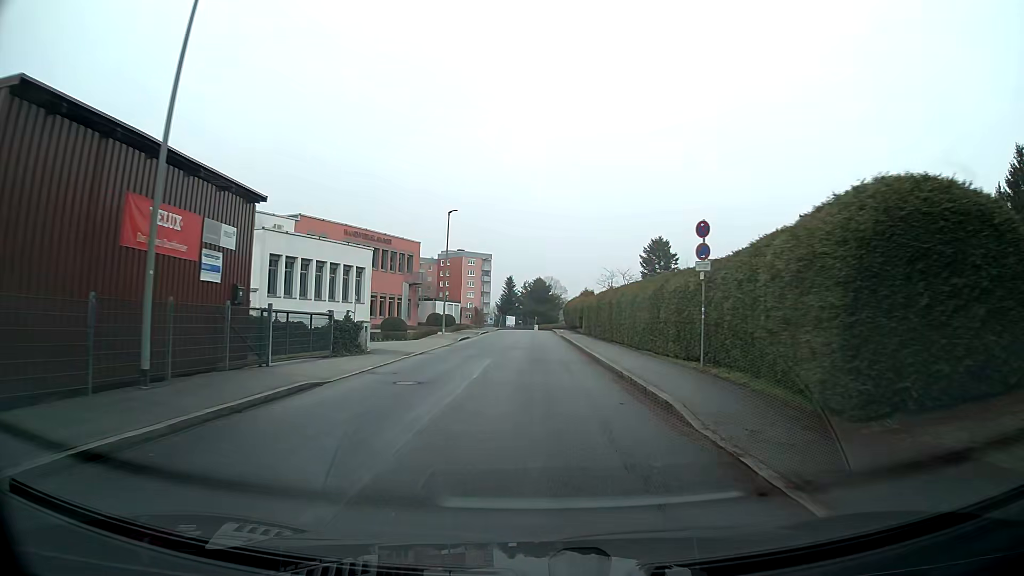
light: Day
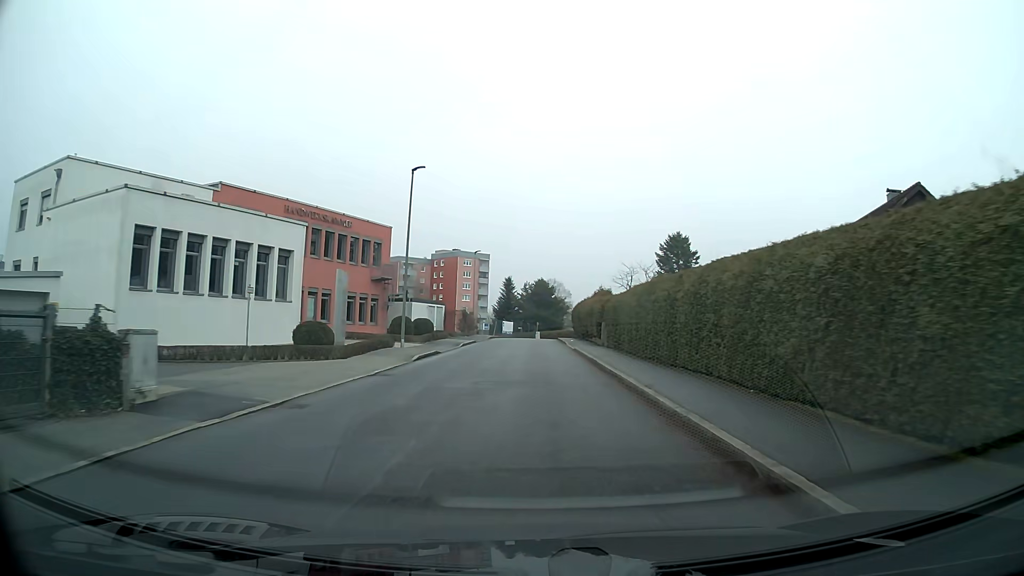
(0.0, +14.4) m; 0°
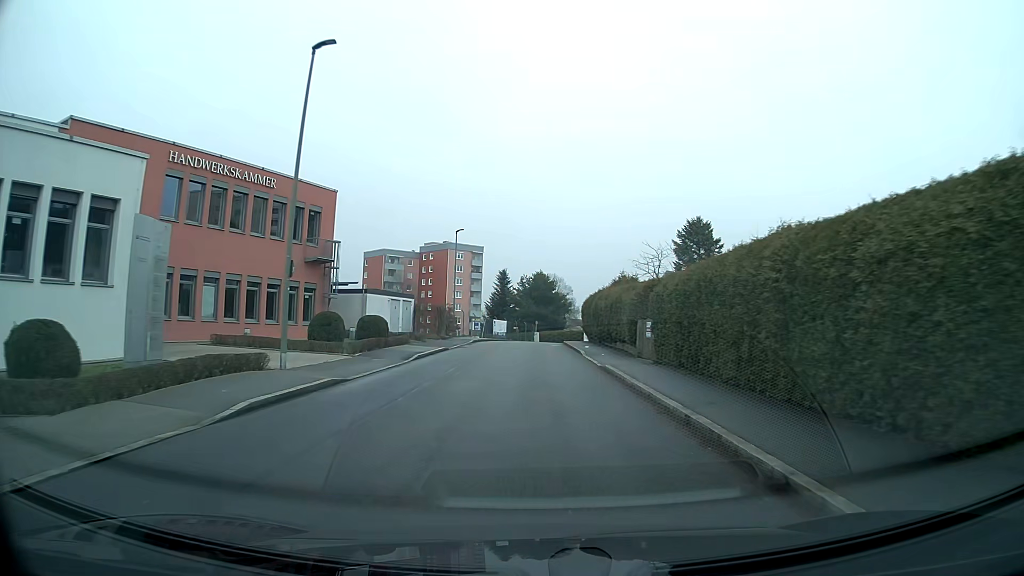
(0.0, +14.6) m; 0°
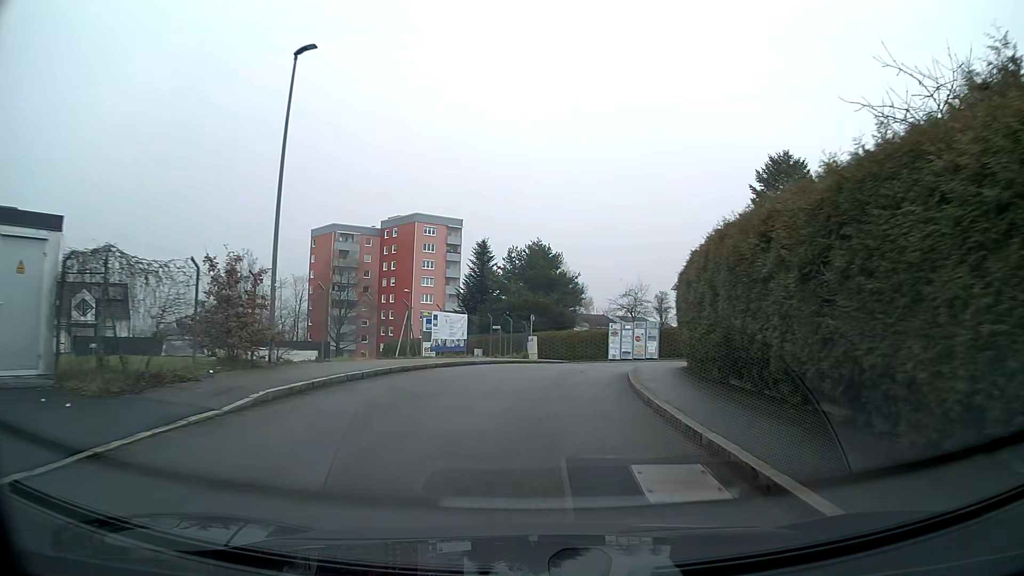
(0.0, +35.3) m; +1°
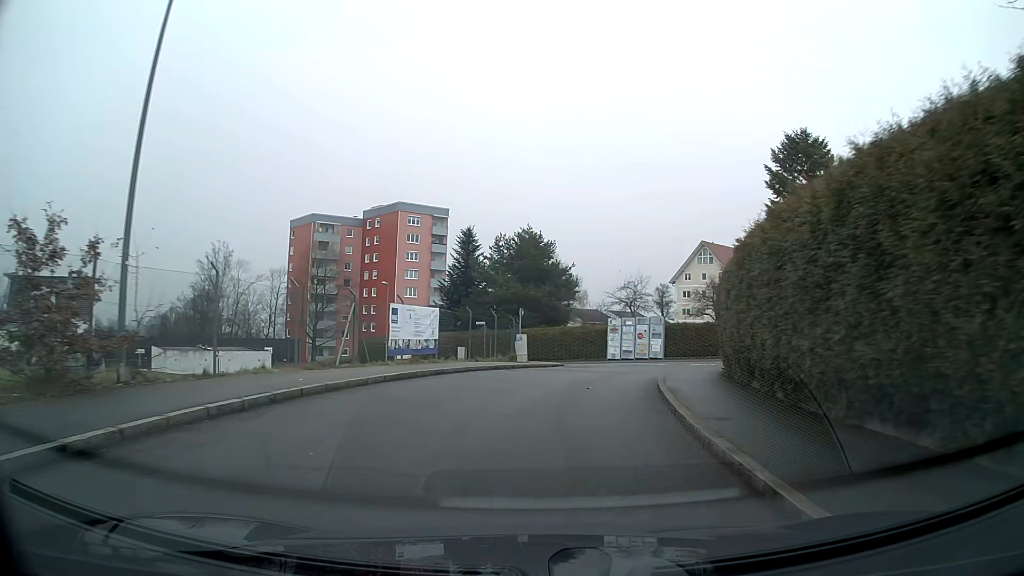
(+0.1, +6.1) m; +1°
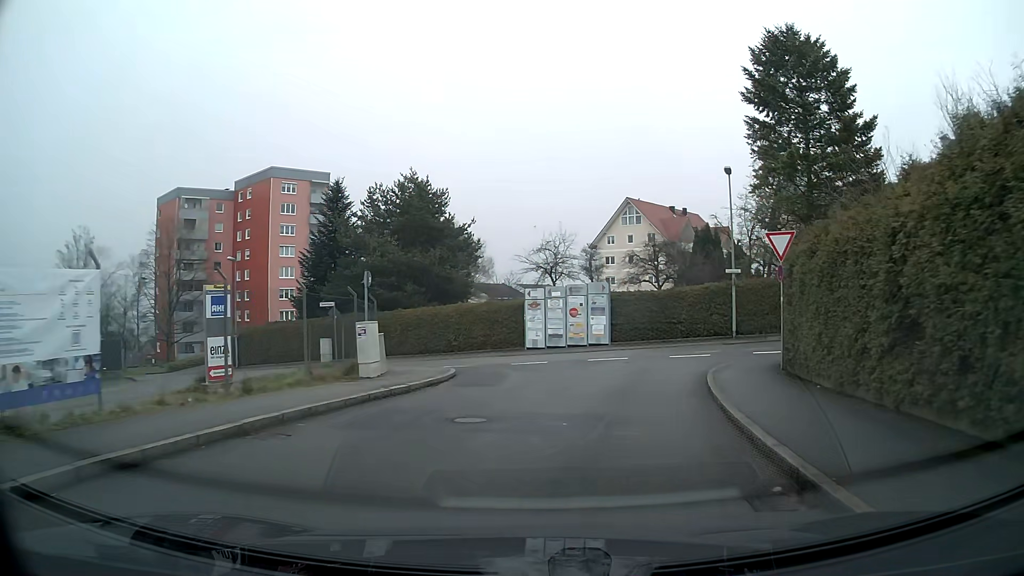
(+1.0, +15.7) m; +8°
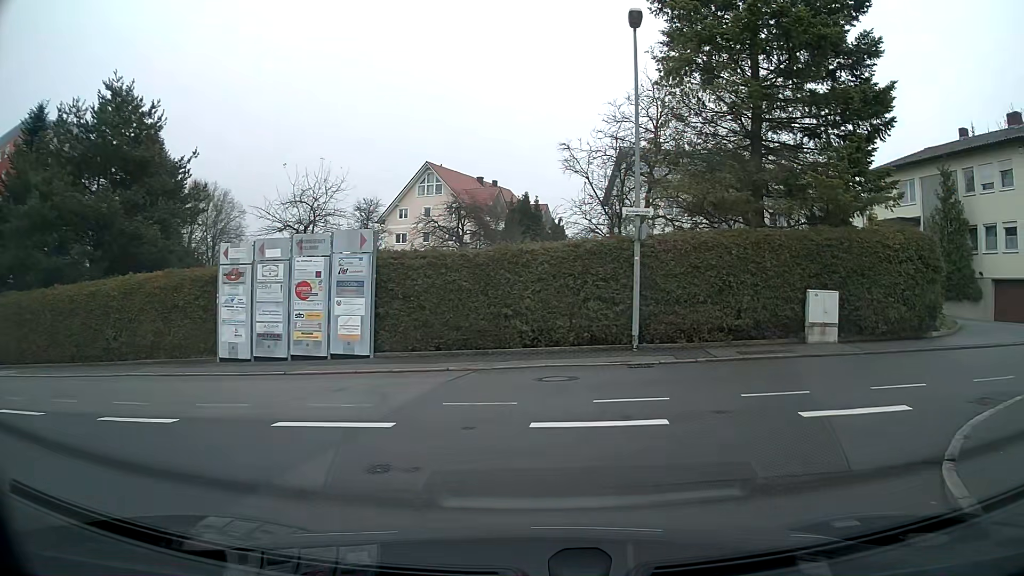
(+2.0, +16.4) m; +17°
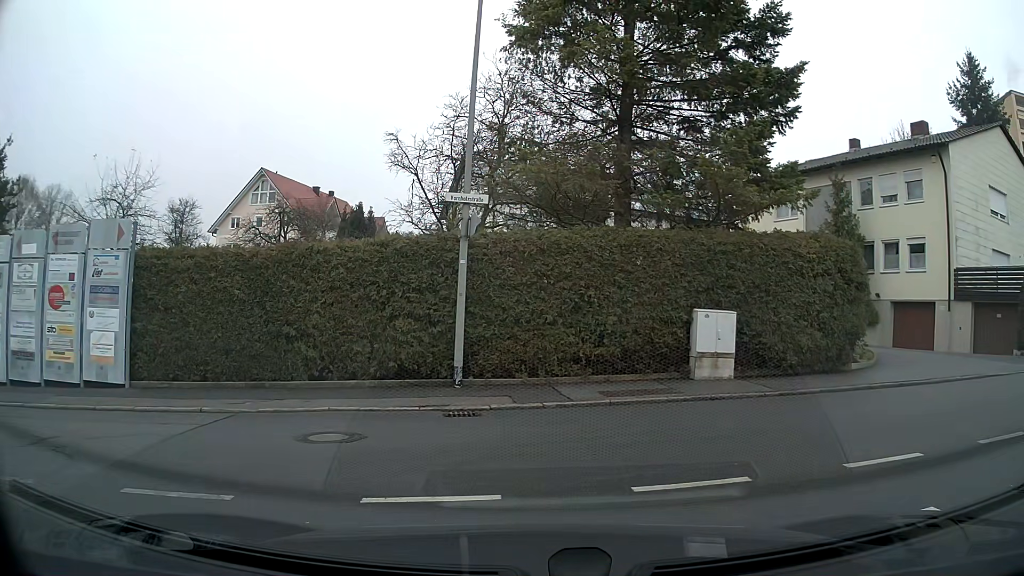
(+0.4, +3.9) m; +11°
